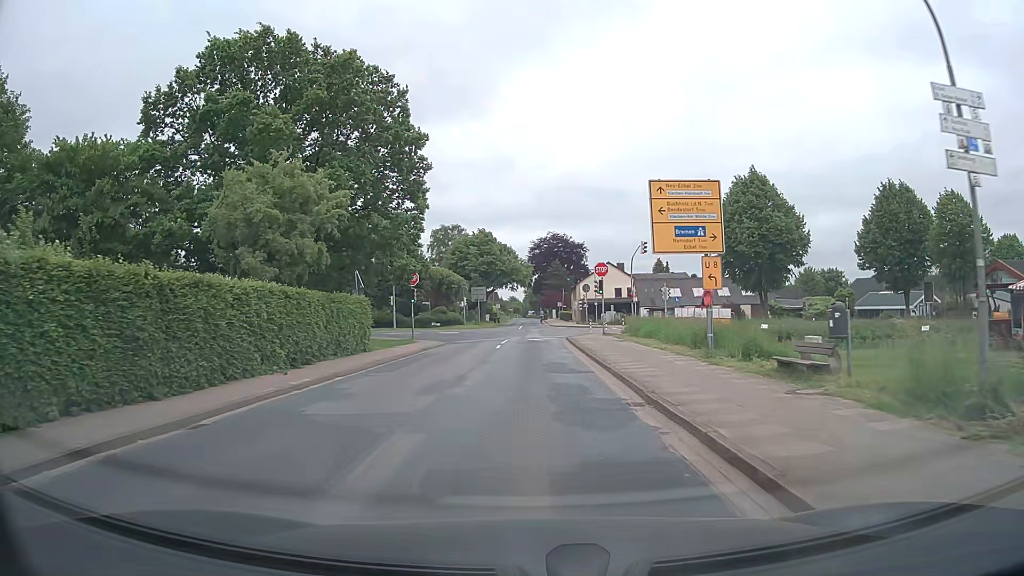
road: tertiary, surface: asphalt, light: Day
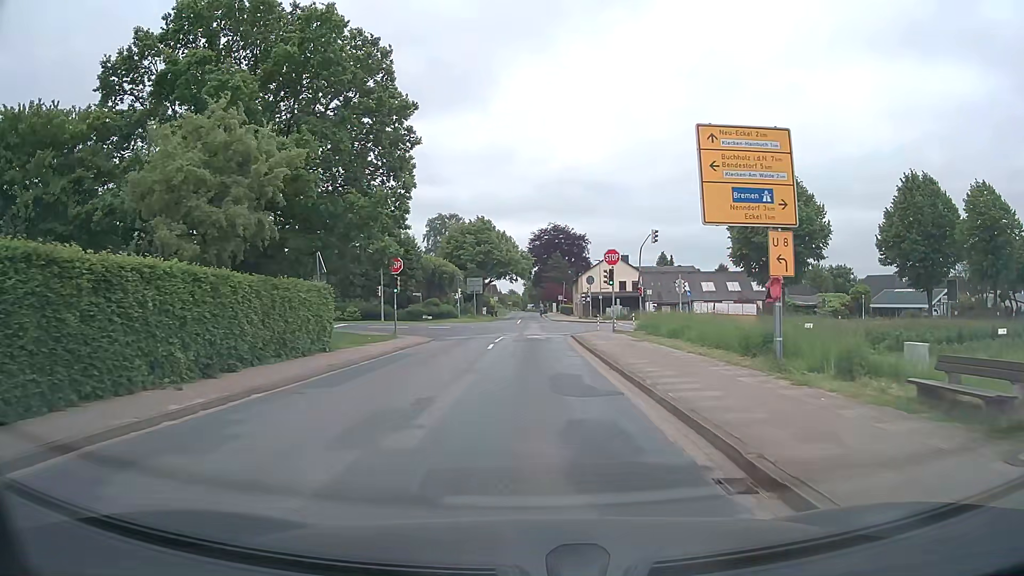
(0.0, +5.3) m; 0°
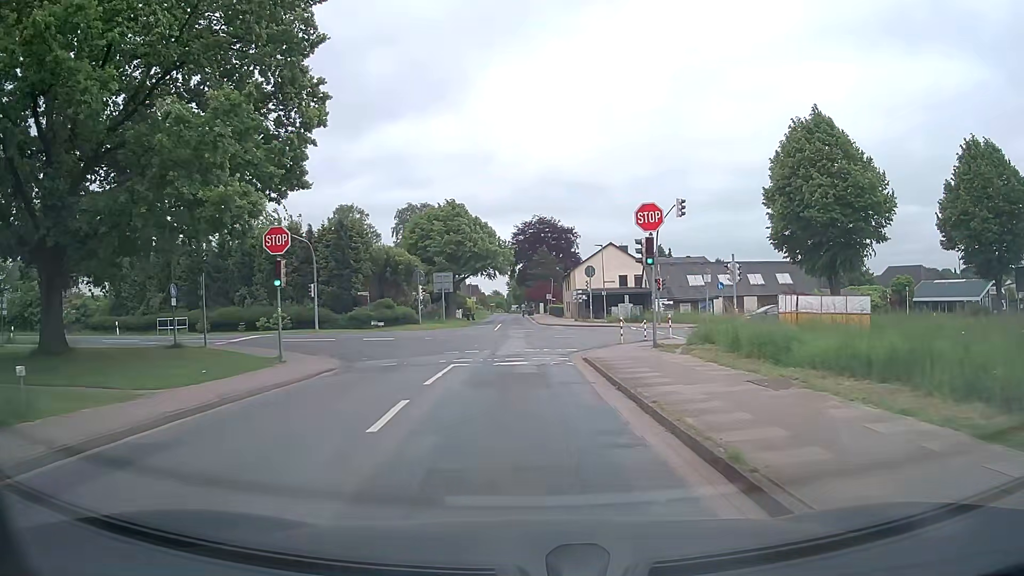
(+0.4, +15.5) m; +2°
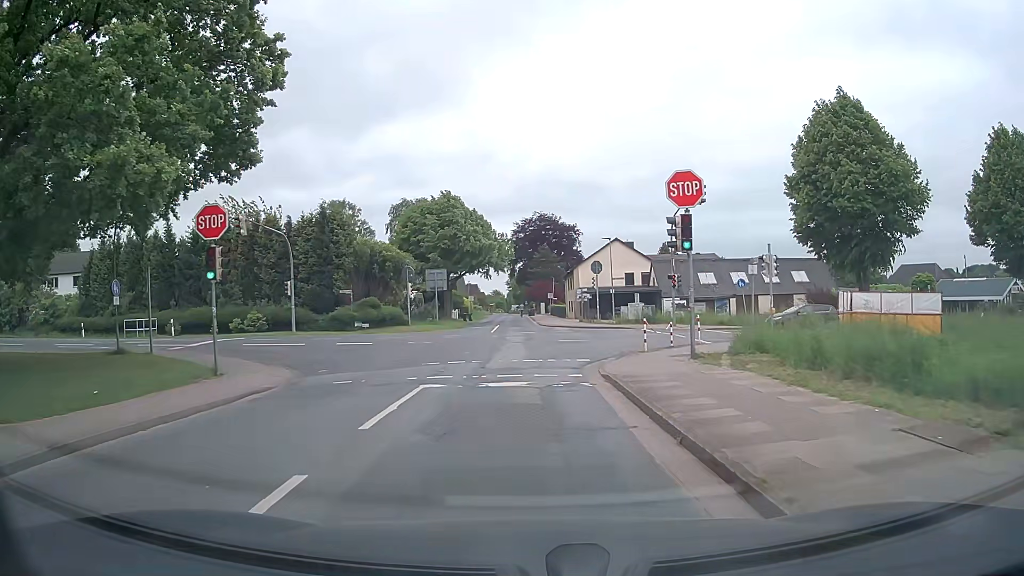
(0.0, +4.8) m; 0°
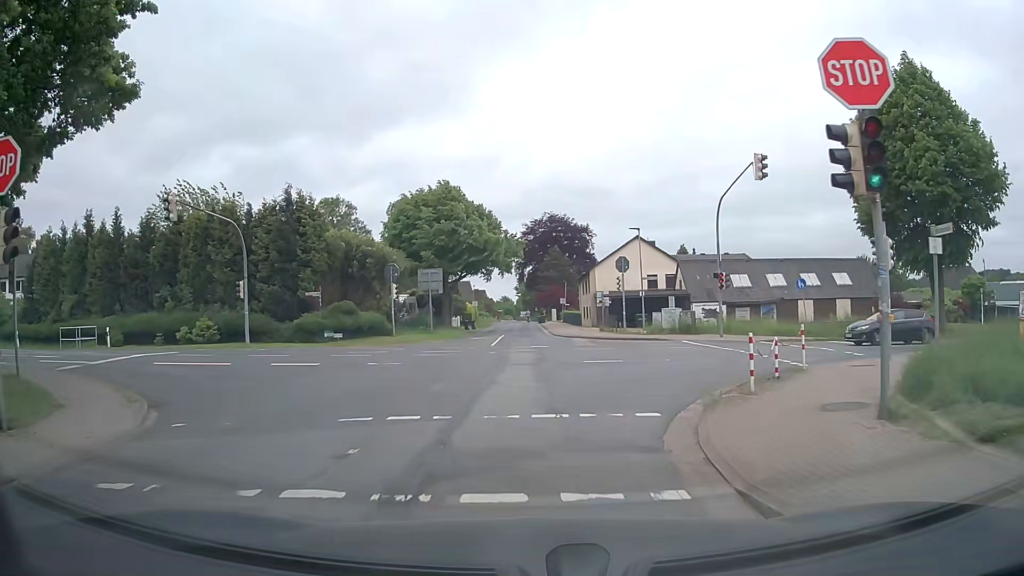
(-0.1, +8.5) m; -3°
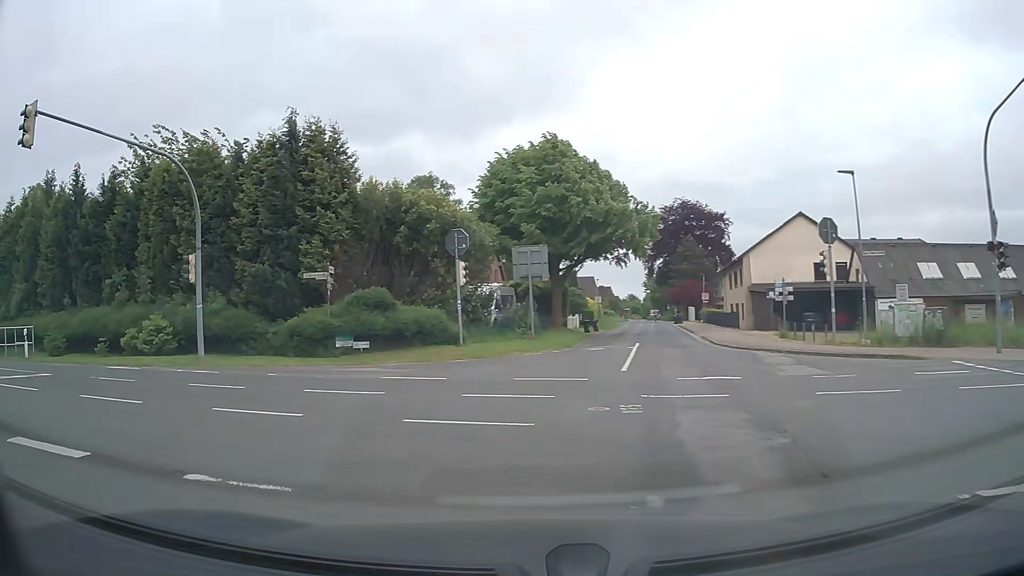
(-0.1, +15.0) m; -7°
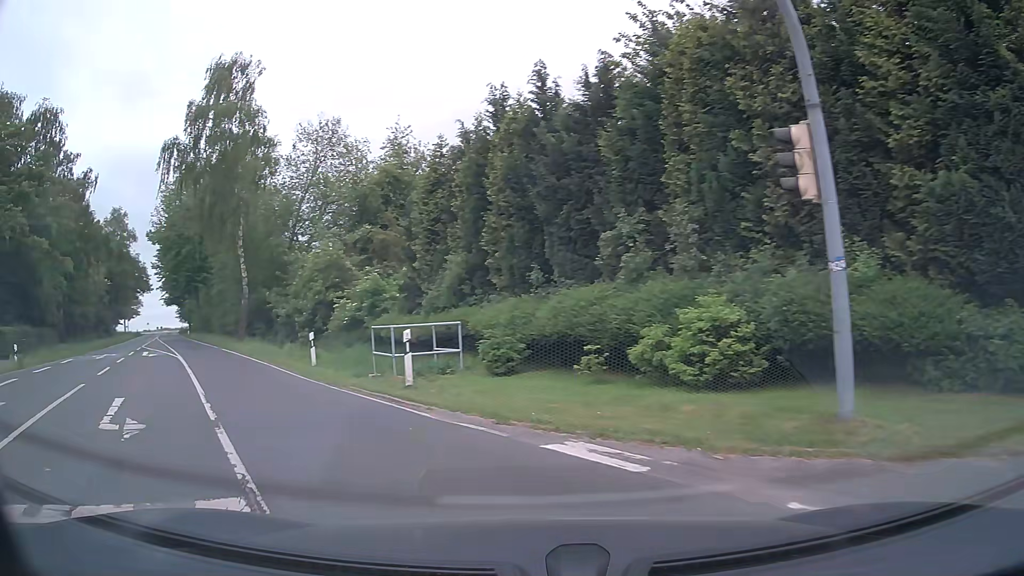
(-6.0, +12.3) m; -49°
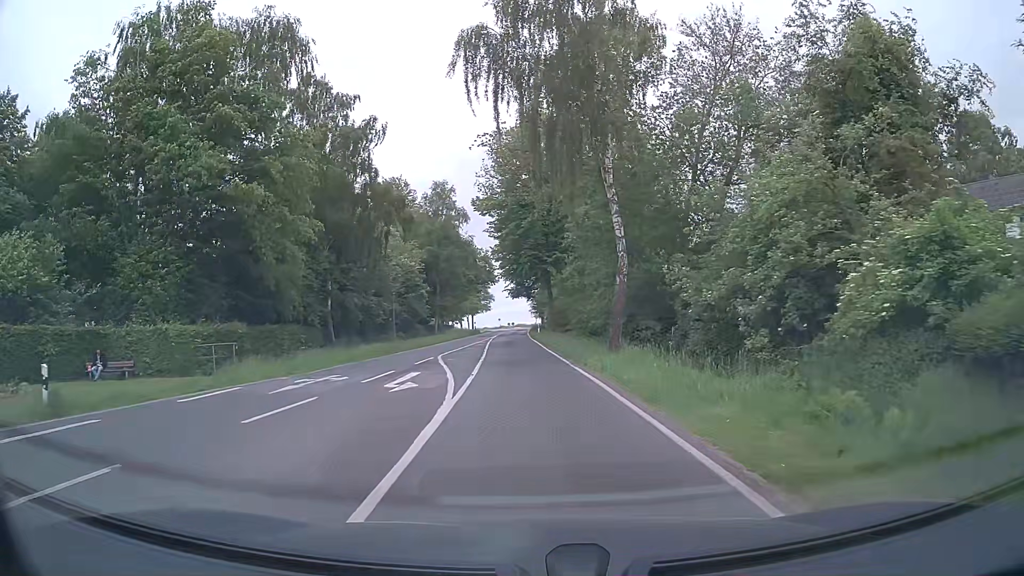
(-7.1, +16.3) m; -34°
